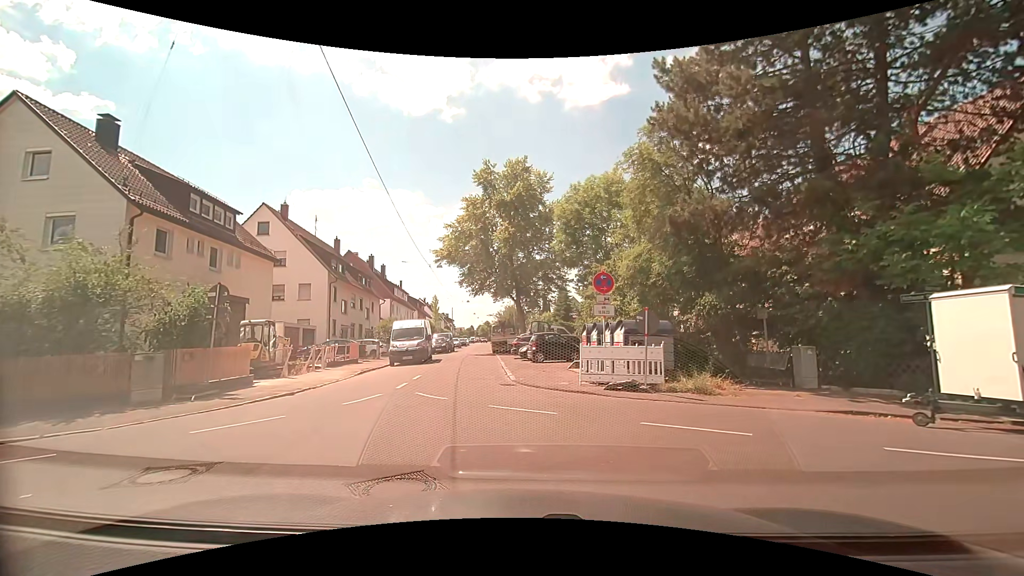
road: residential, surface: asphalt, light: Day
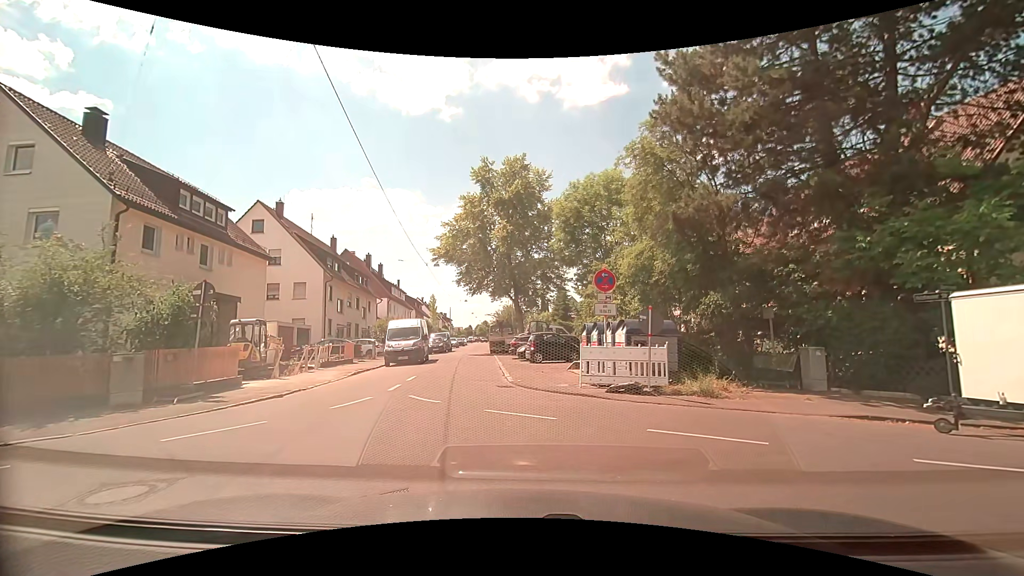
(0.0, +0.5) m; 0°
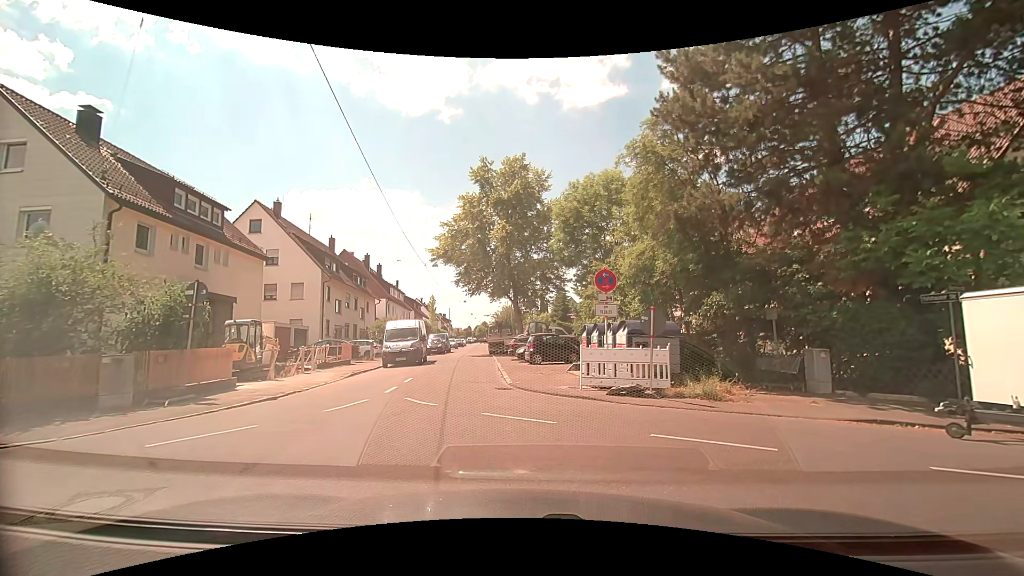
(0.0, +0.3) m; 0°
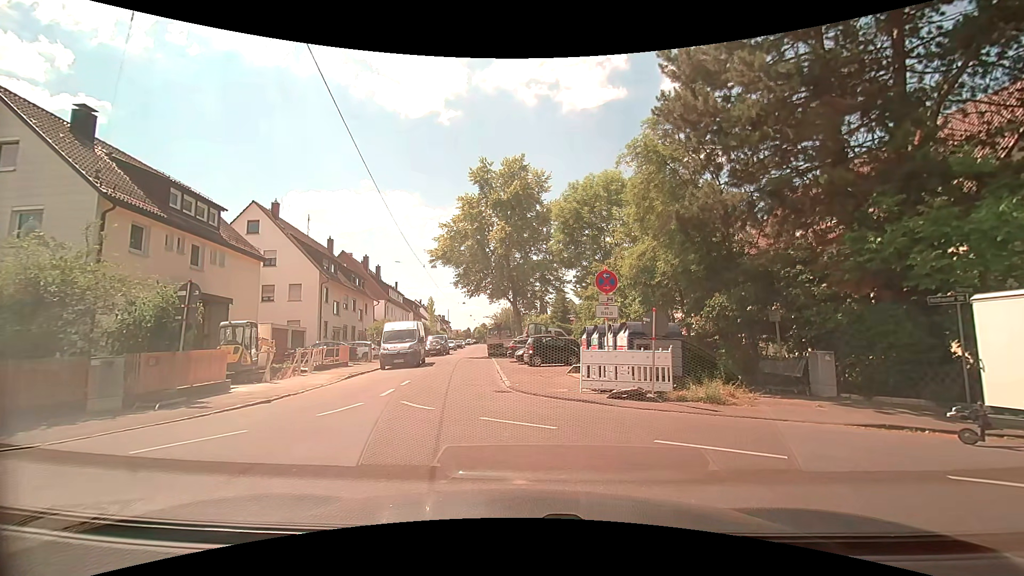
(0.0, +0.2) m; 0°
